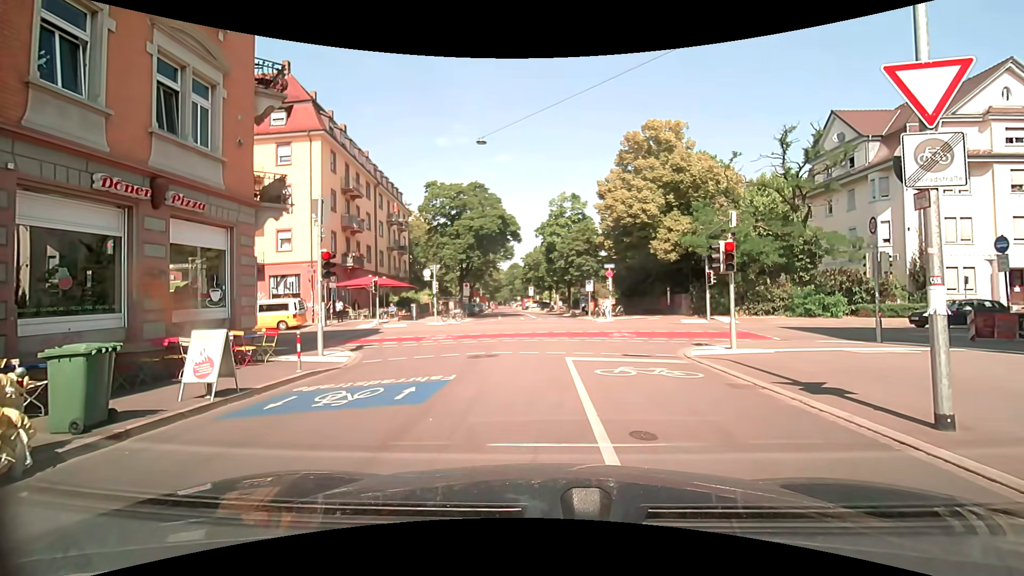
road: residential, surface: asphalt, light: Day
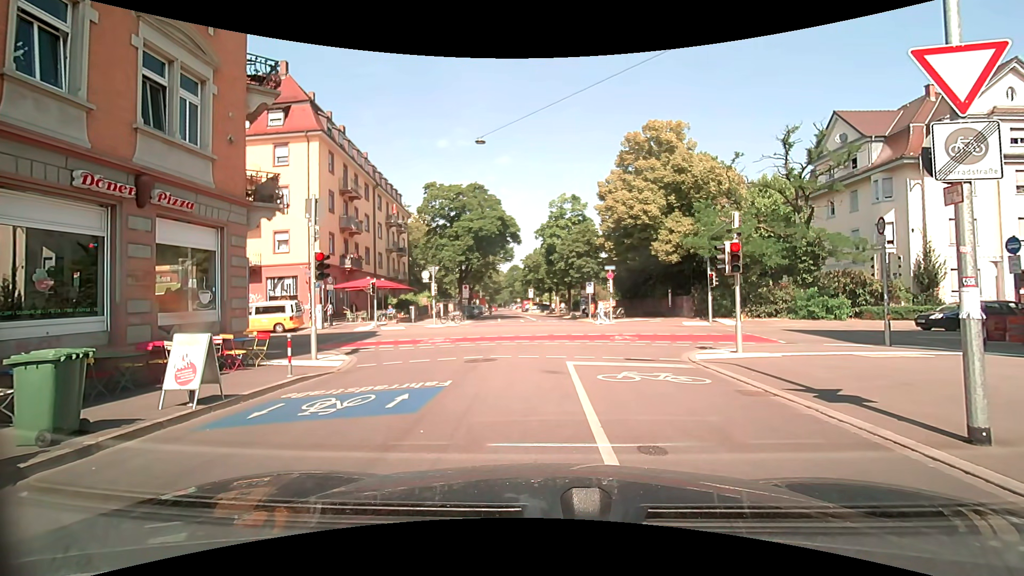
(0.0, +0.4) m; 0°
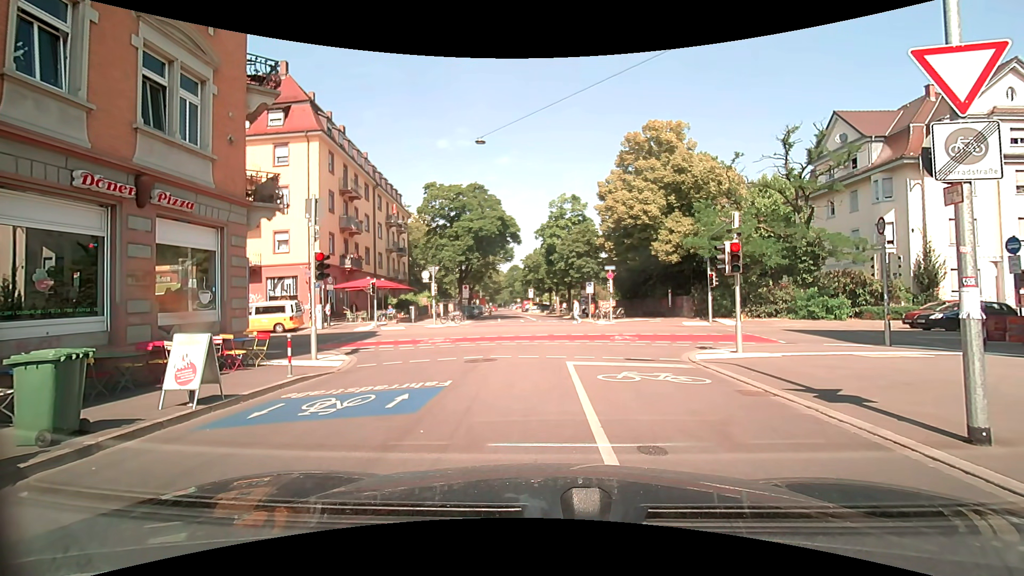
(0.0, 0.0) m; 0°
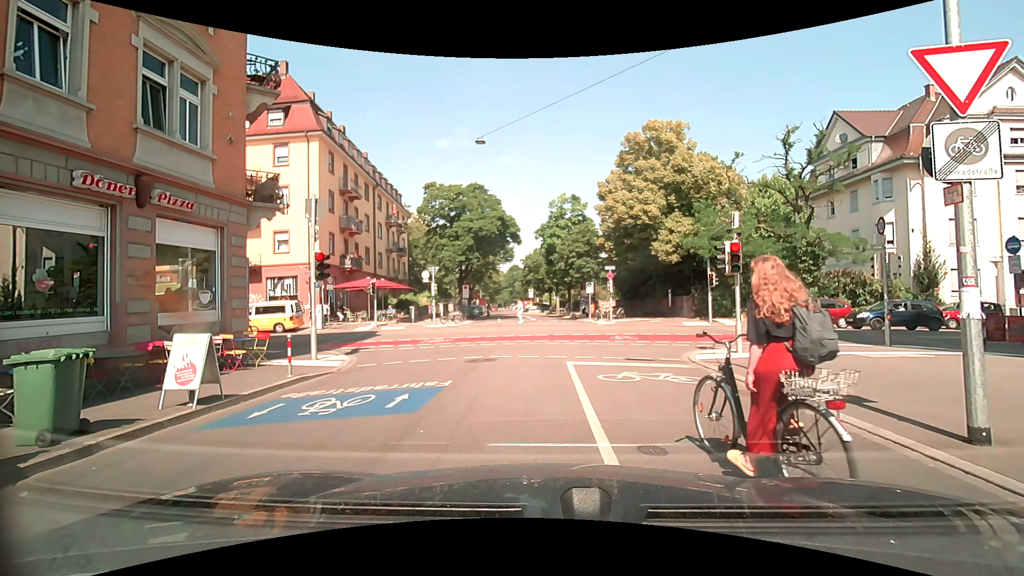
(0.0, 0.0) m; 0°
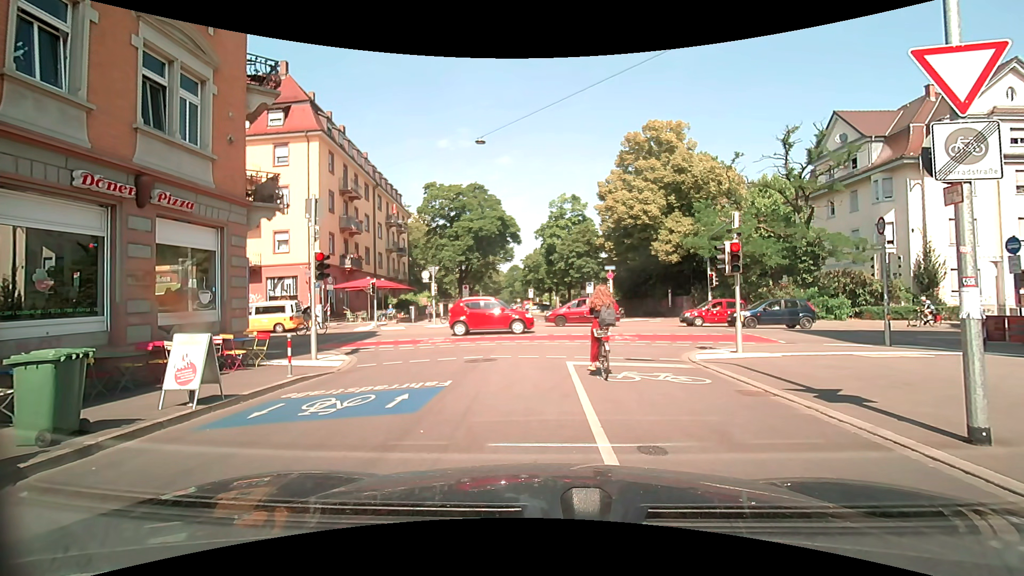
(0.0, 0.0) m; 0°
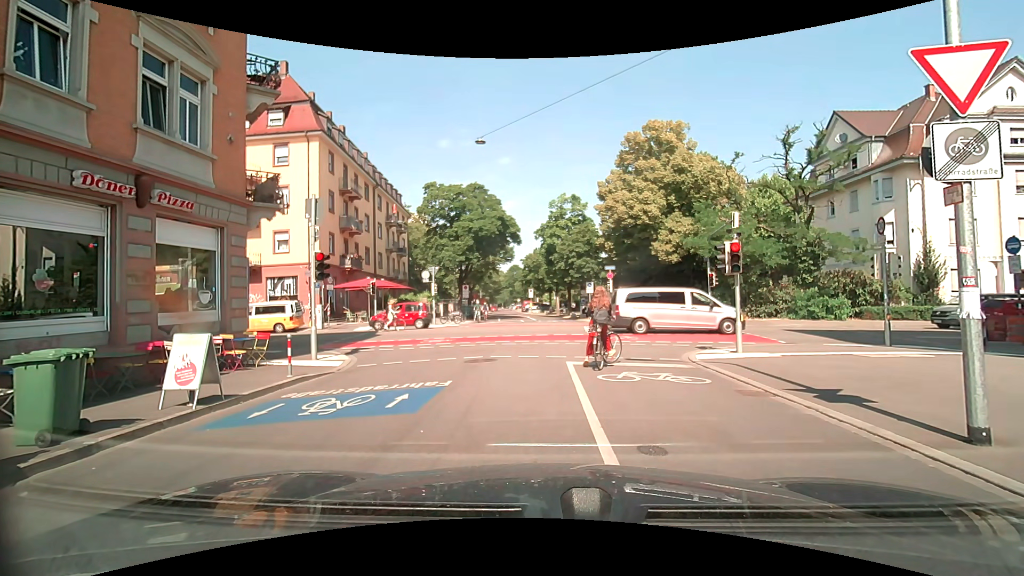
(0.0, 0.0) m; 0°
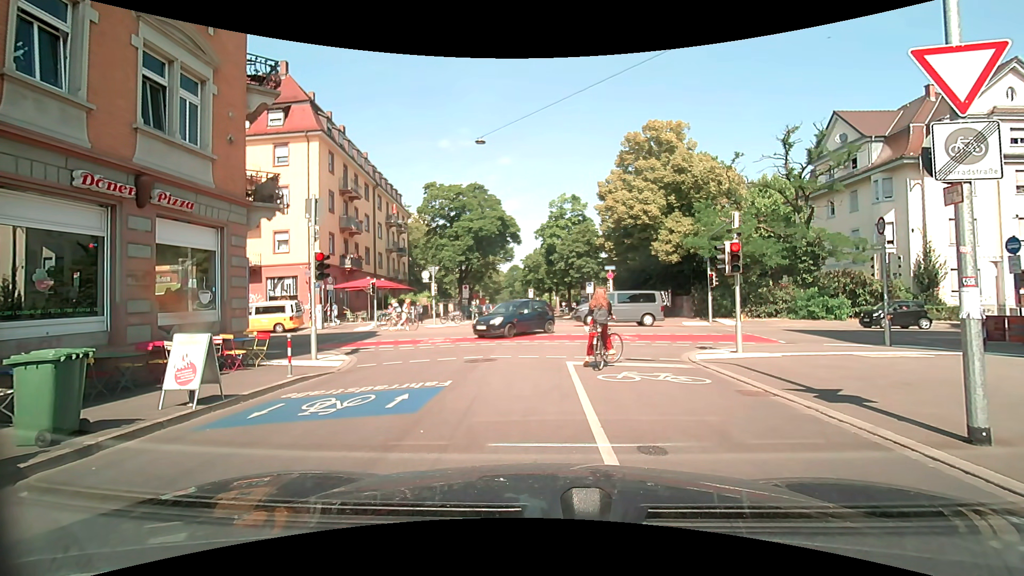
(0.0, 0.0) m; 0°
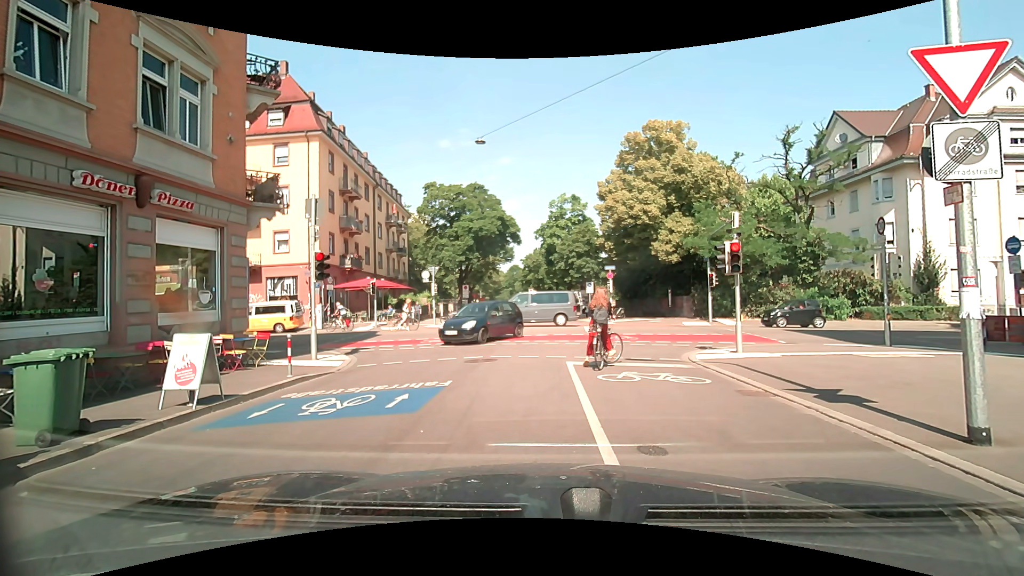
(0.0, 0.0) m; 0°
